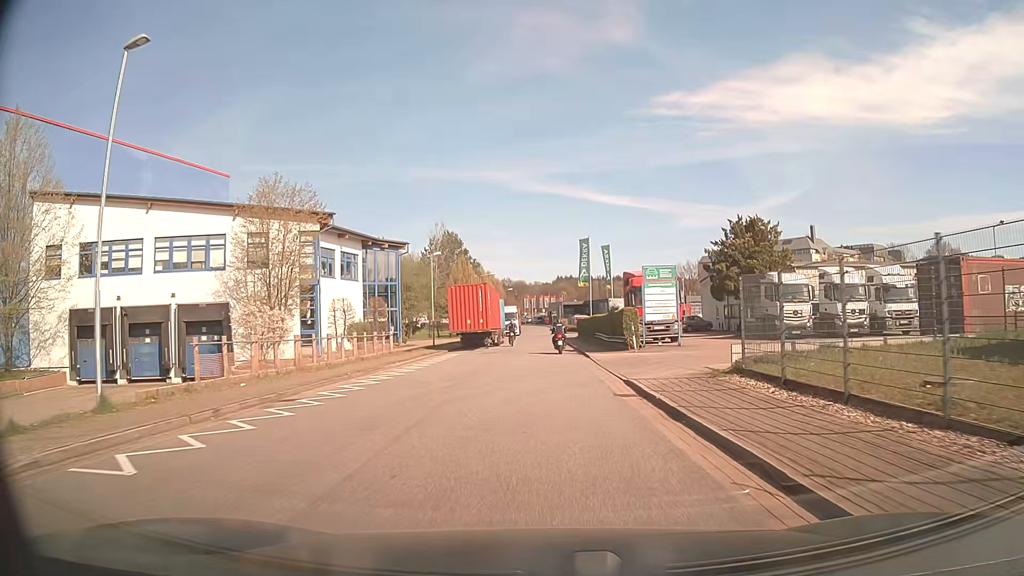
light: Day
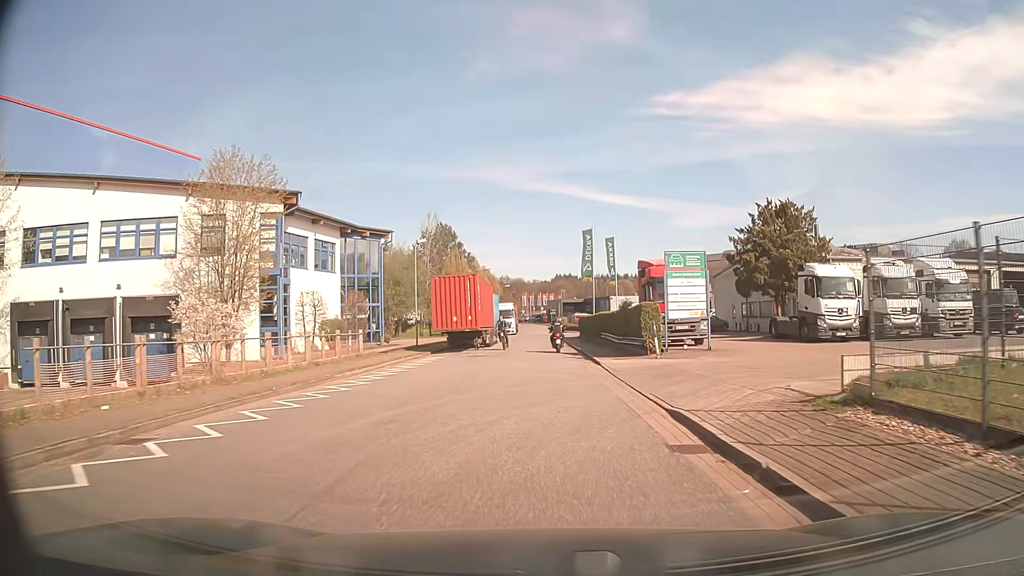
(0.0, +5.8) m; 0°
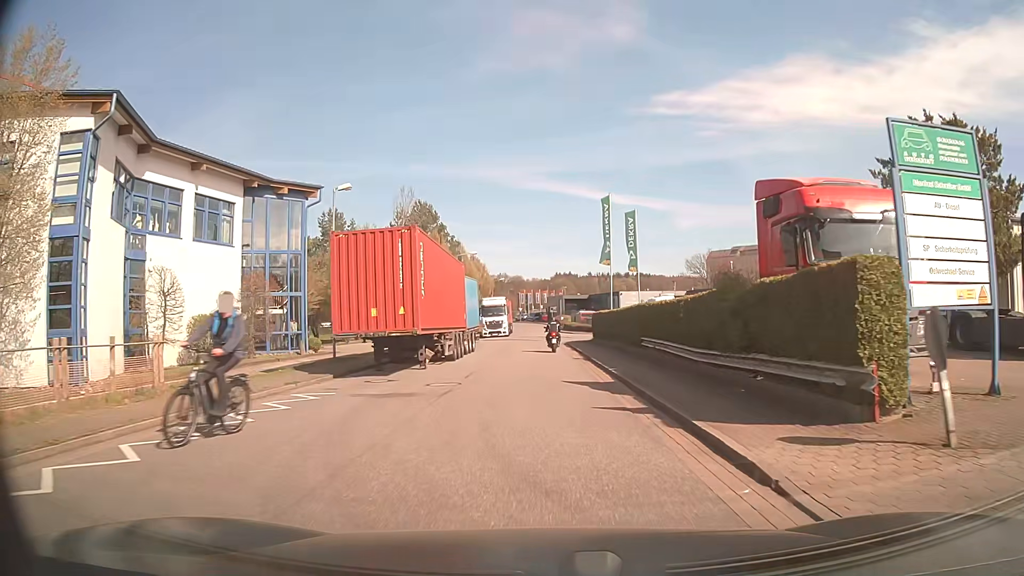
(+0.1, +16.7) m; 0°
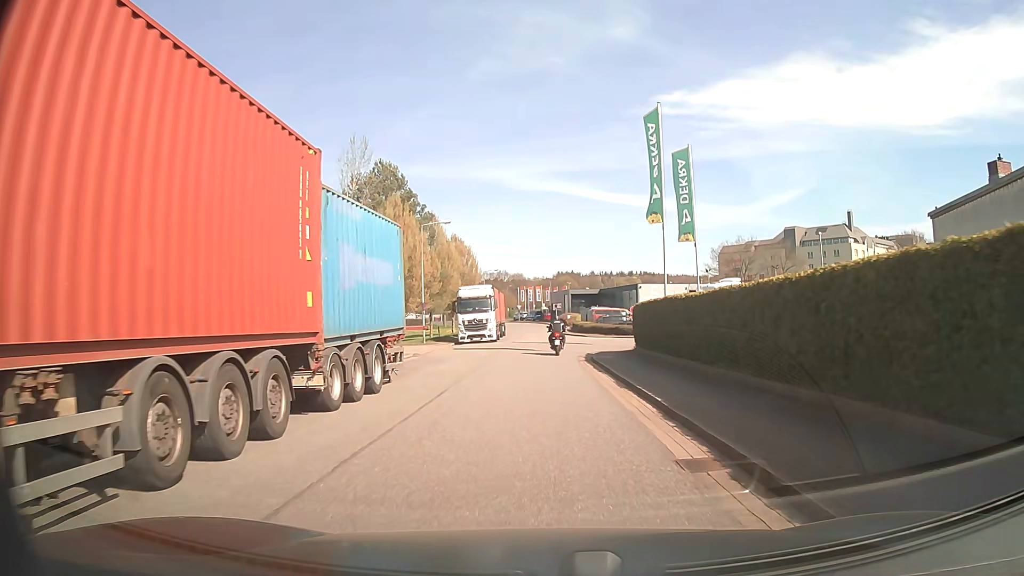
(-0.1, +20.1) m; 0°
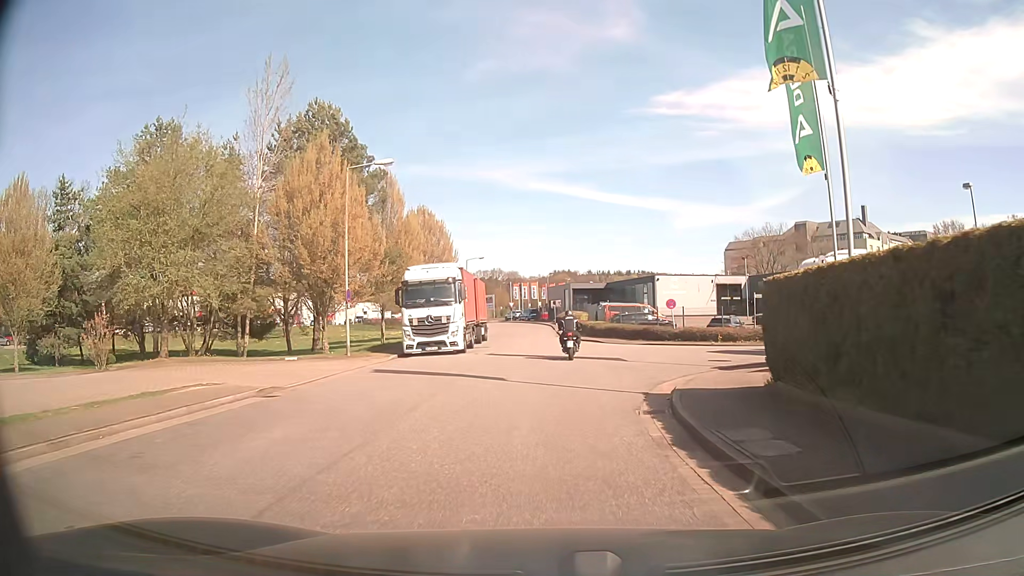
(0.0, +17.0) m; +1°
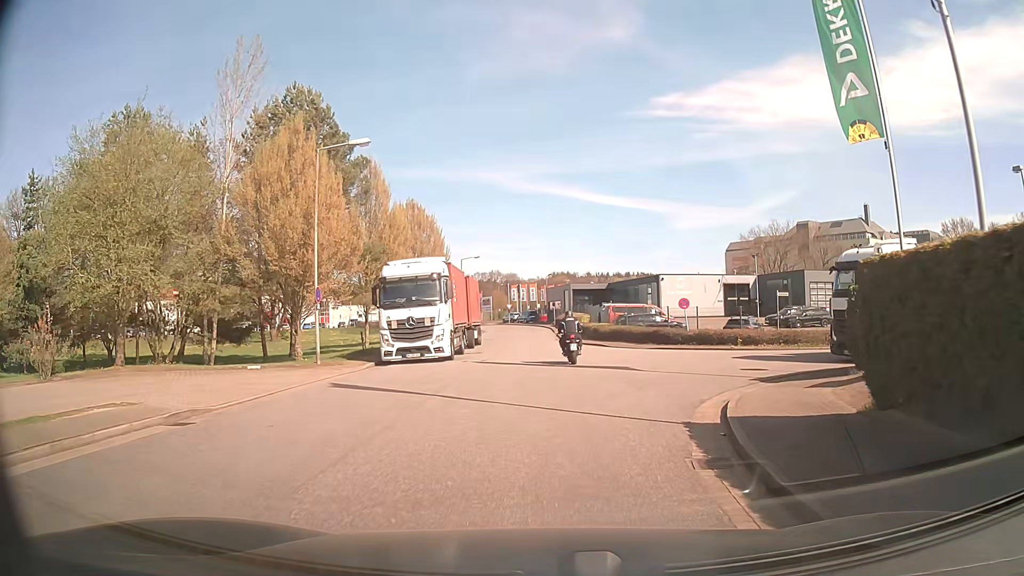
(0.0, +3.8) m; -1°
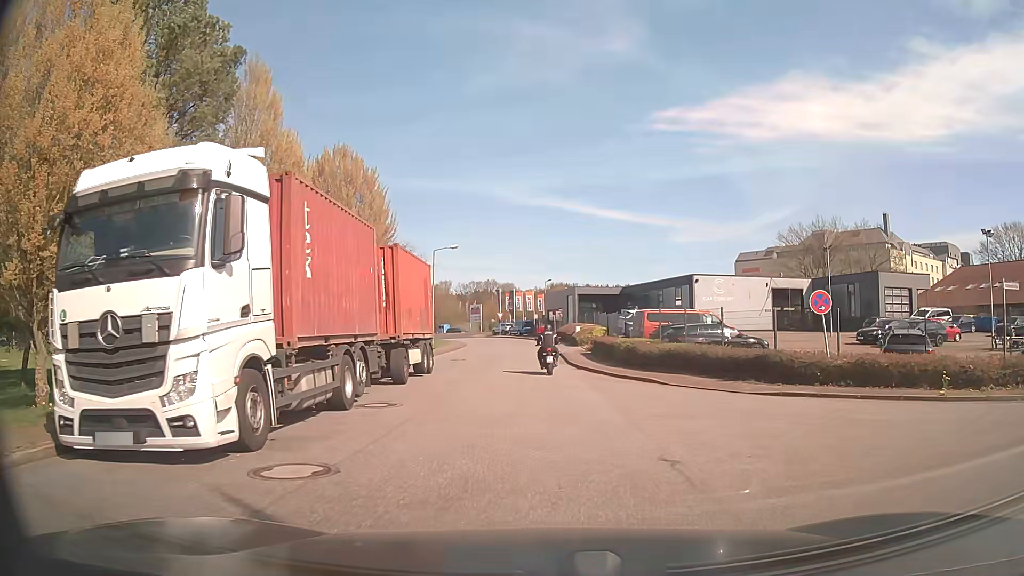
(+0.2, +17.6) m; 0°
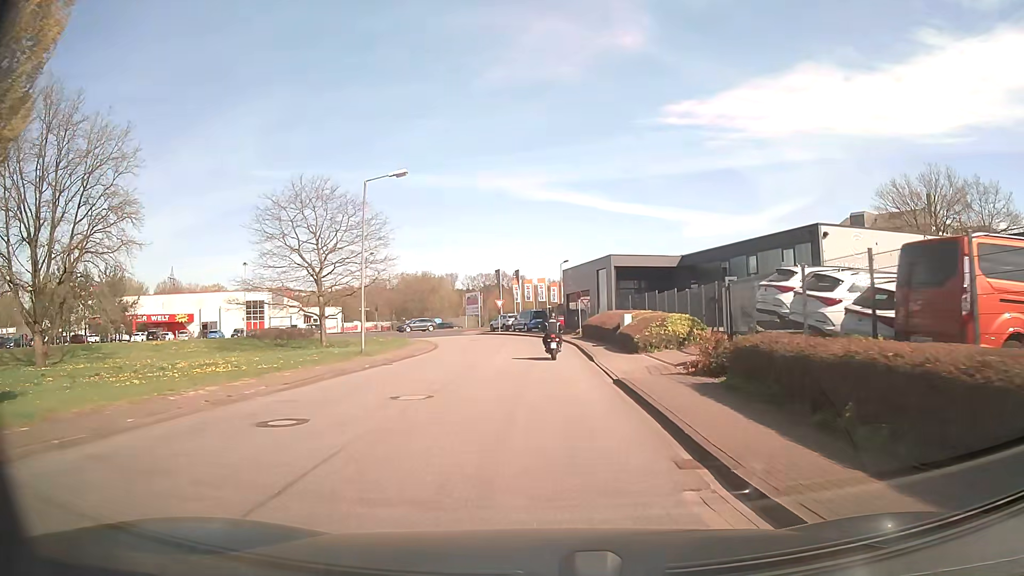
(0.0, +25.0) m; -1°
(0, +10) (0, +20) (0, +30) (-1, +40) (-4, +50) (-8, +59) (-10, +68) (-7, +78) (0, +85) (+8, +91) m
